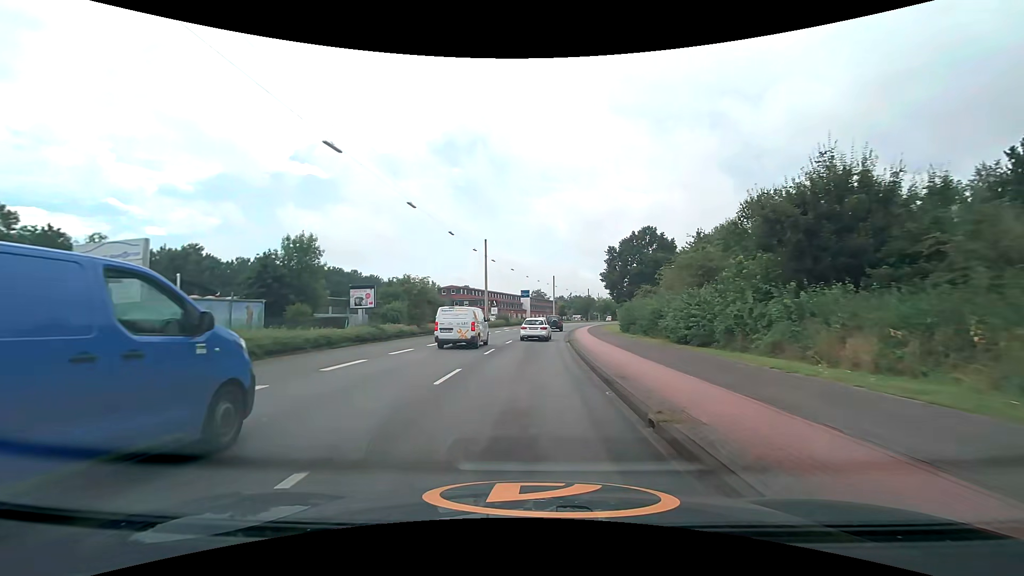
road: secondary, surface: asphalt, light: Day
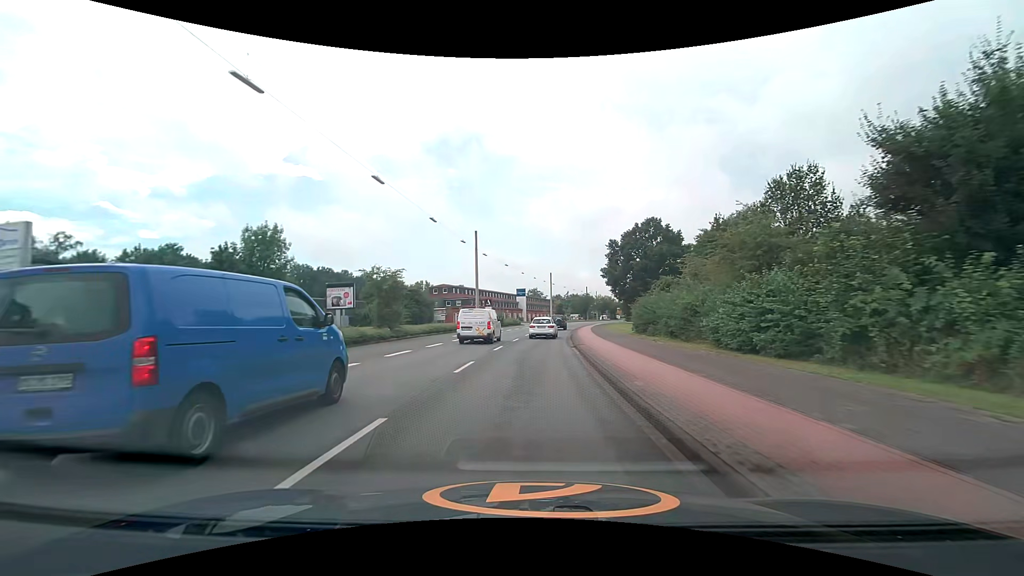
(0.0, +6.6) m; 0°
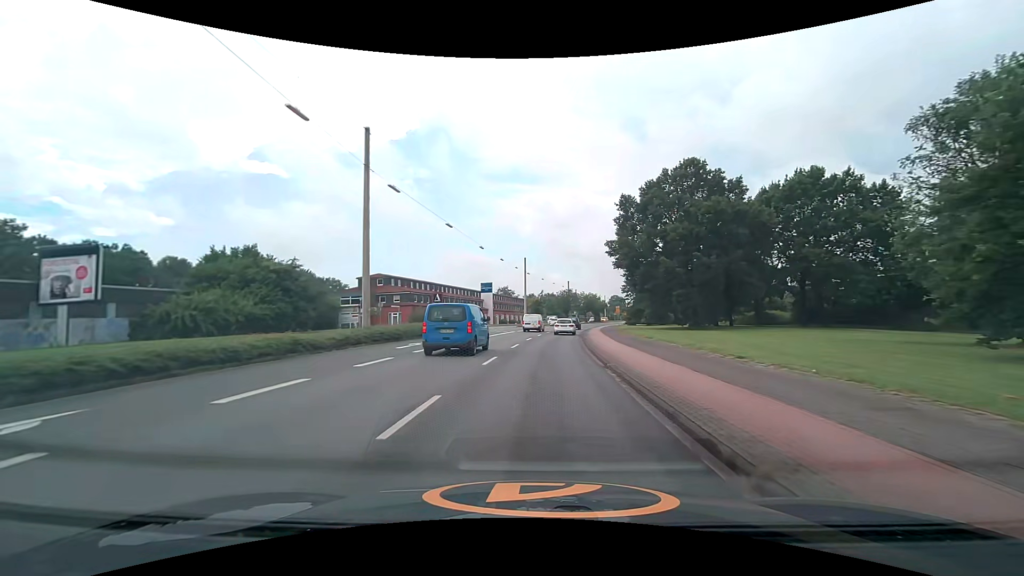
(+0.7, +33.6) m; +3°
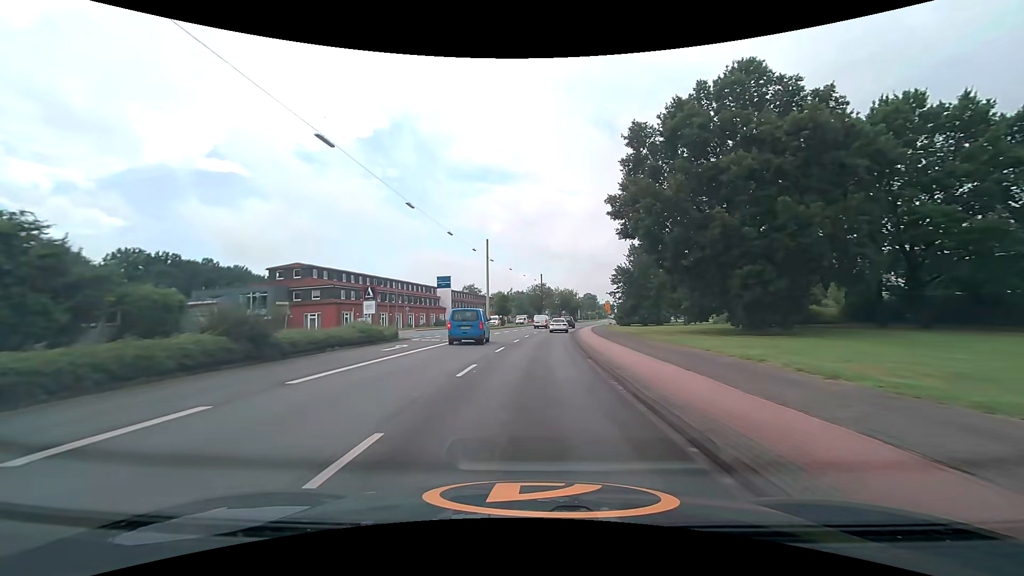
(+0.7, +20.6) m; +4°
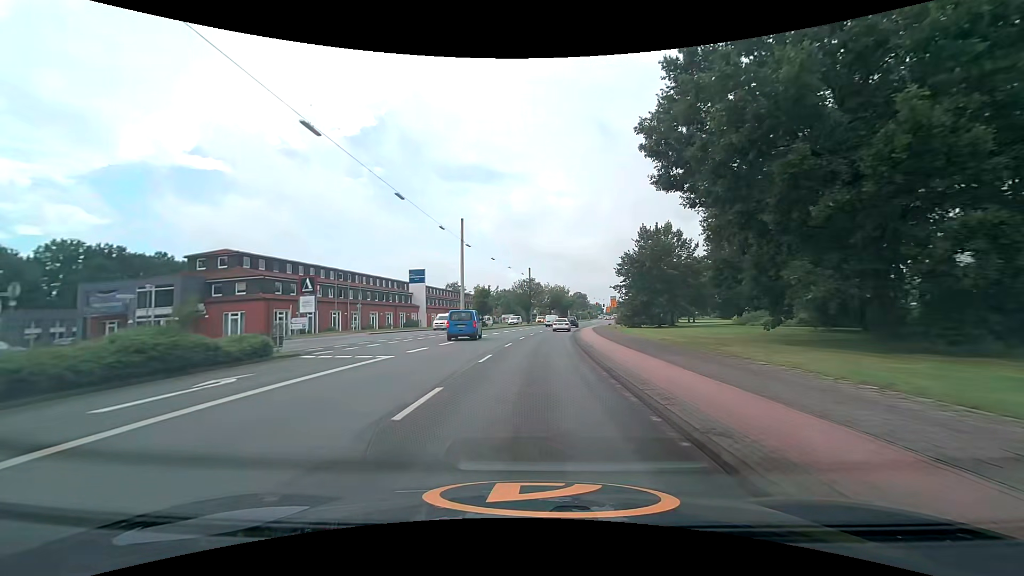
(+0.2, +13.9) m; +1°
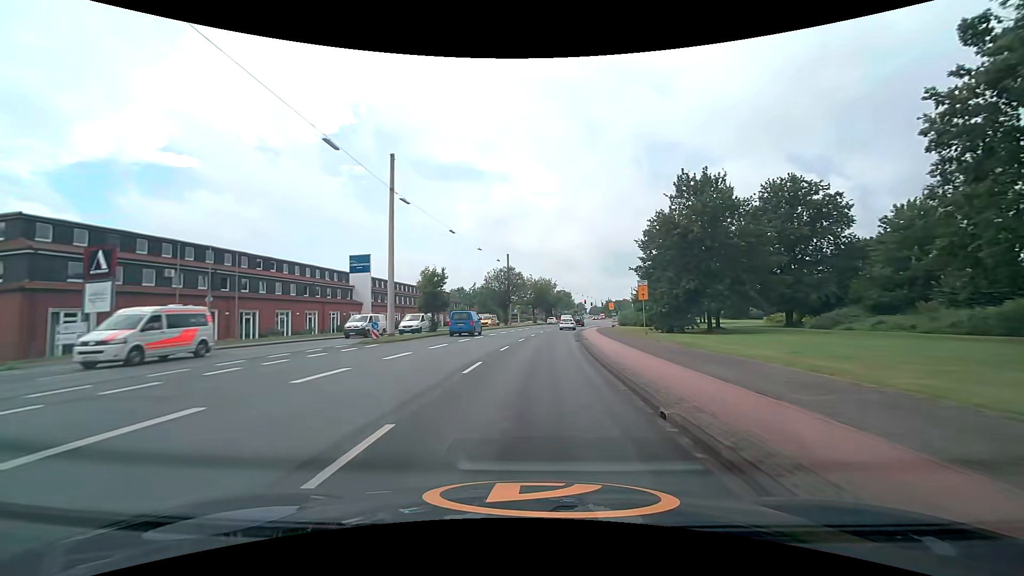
(+0.5, +21.1) m; +2°
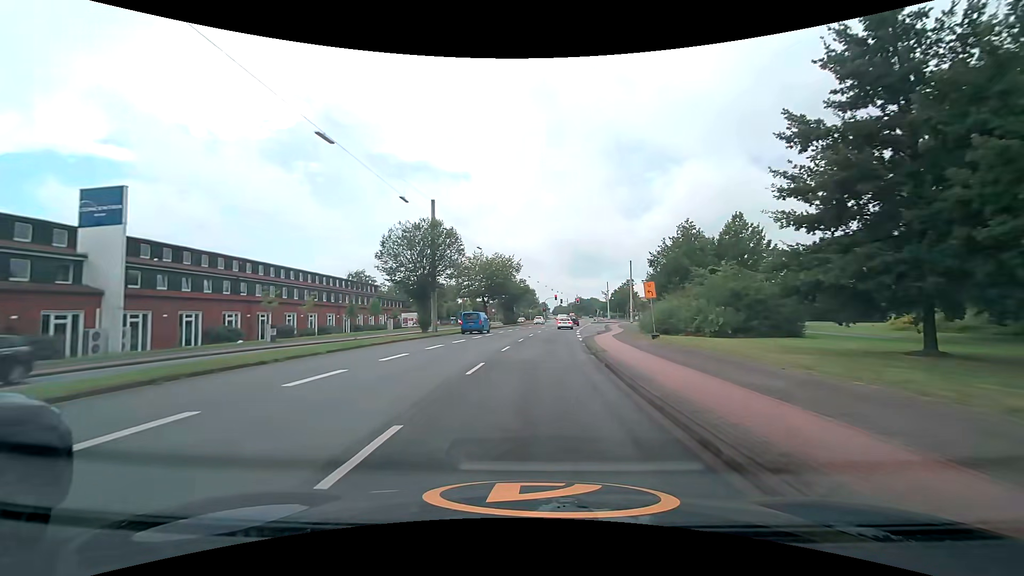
(+1.4, +35.8) m; +4°
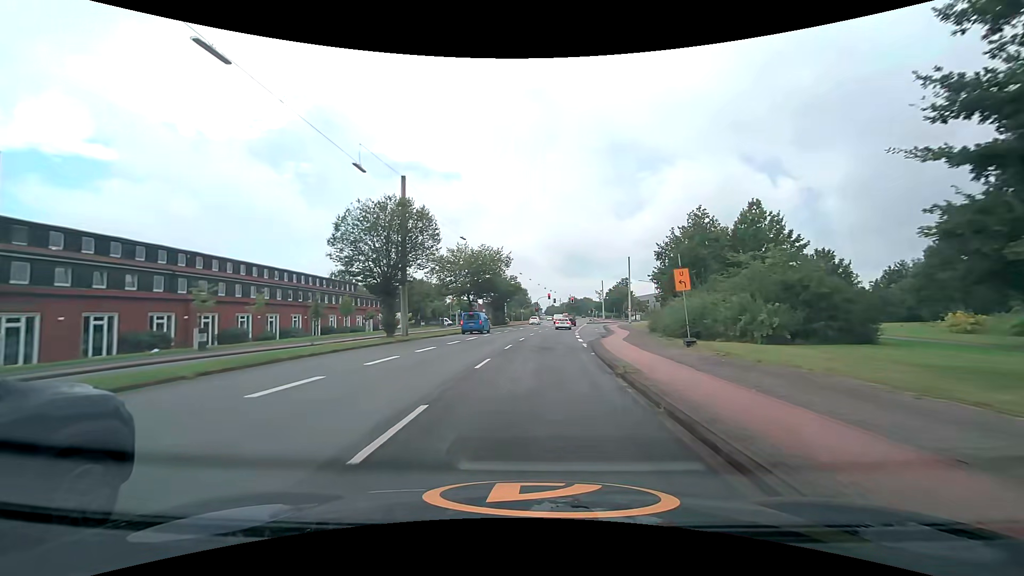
(+0.1, +7.3) m; +1°
(0, +10) (0, +20) (+1, +30) (+2, +40) (+2, +50) (+3, +60) (+5, +70) (+6, +80) (+7, +90) (+8, +100) m
